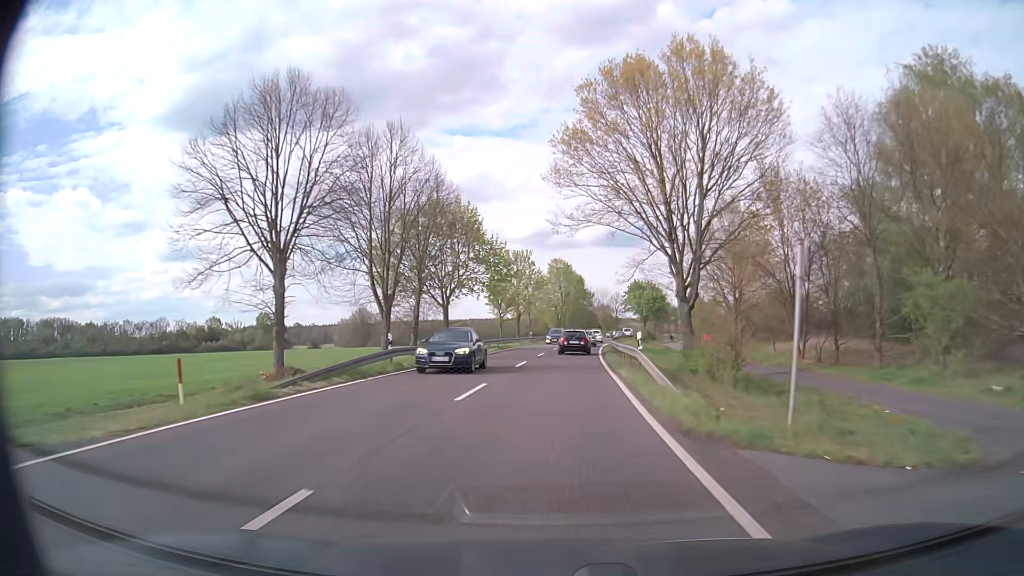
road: primary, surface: asphalt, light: Day
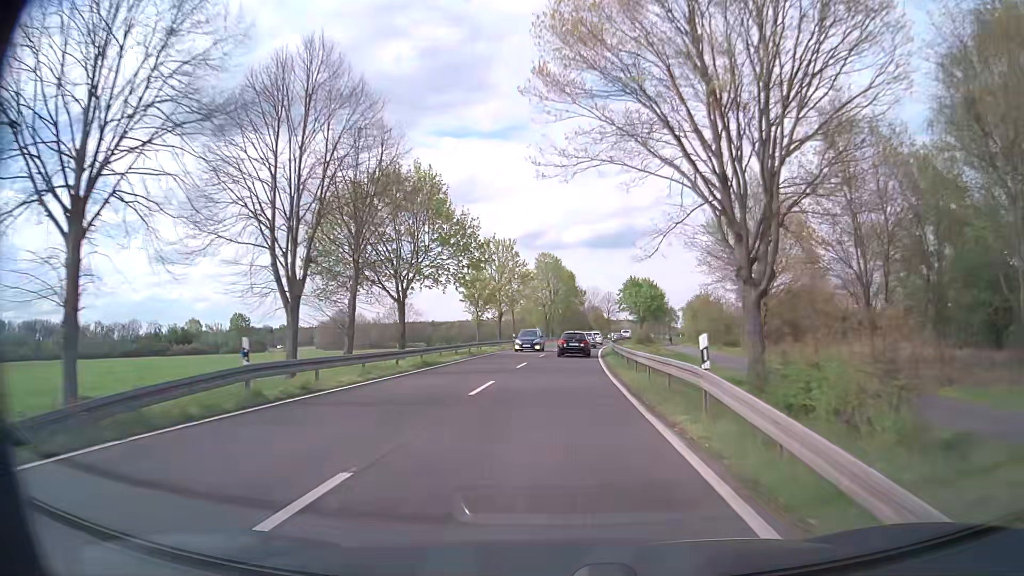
(+0.1, +10.9) m; +1°
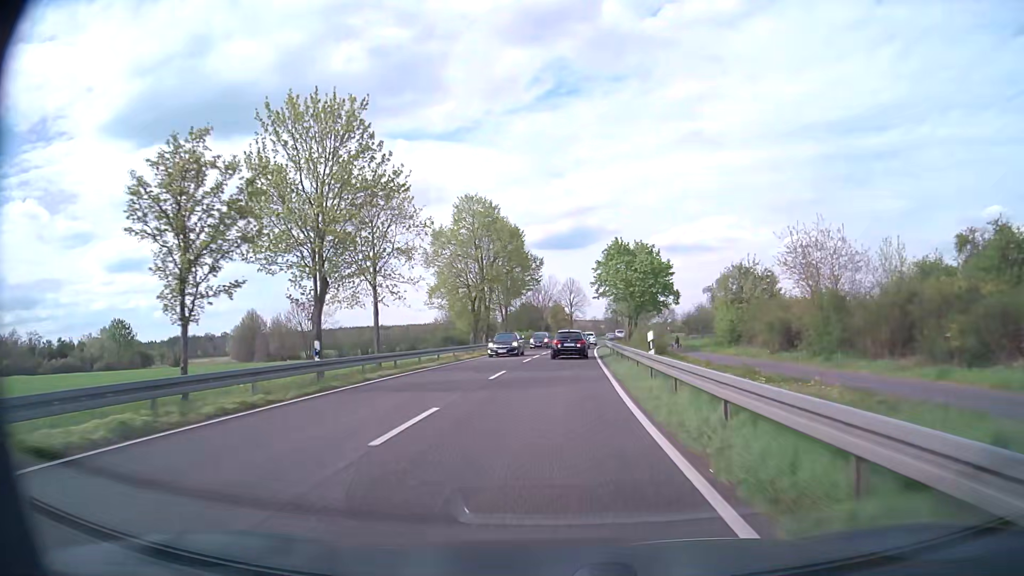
(+1.5, +42.5) m; +4°
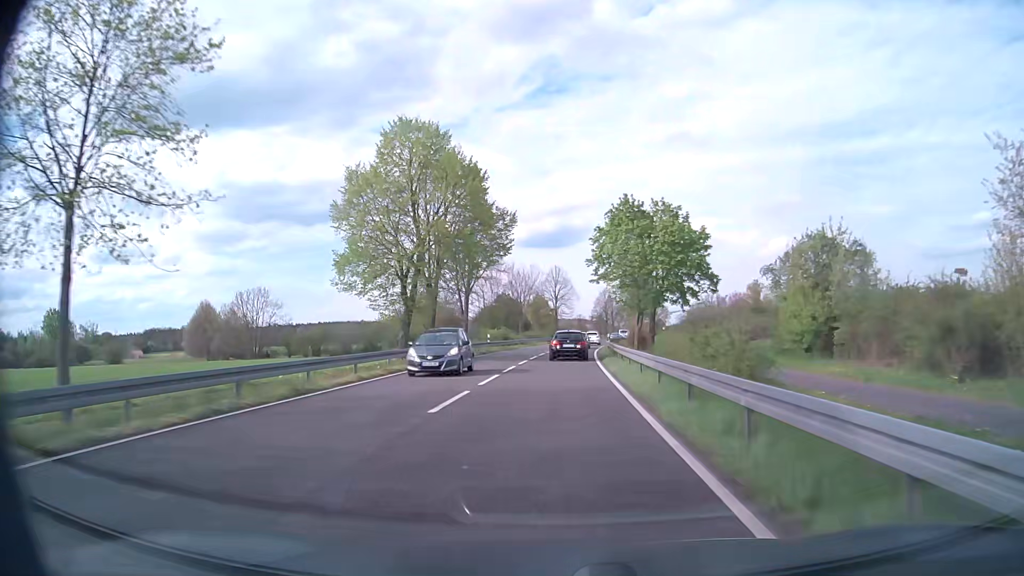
(+0.2, +20.6) m; +1°
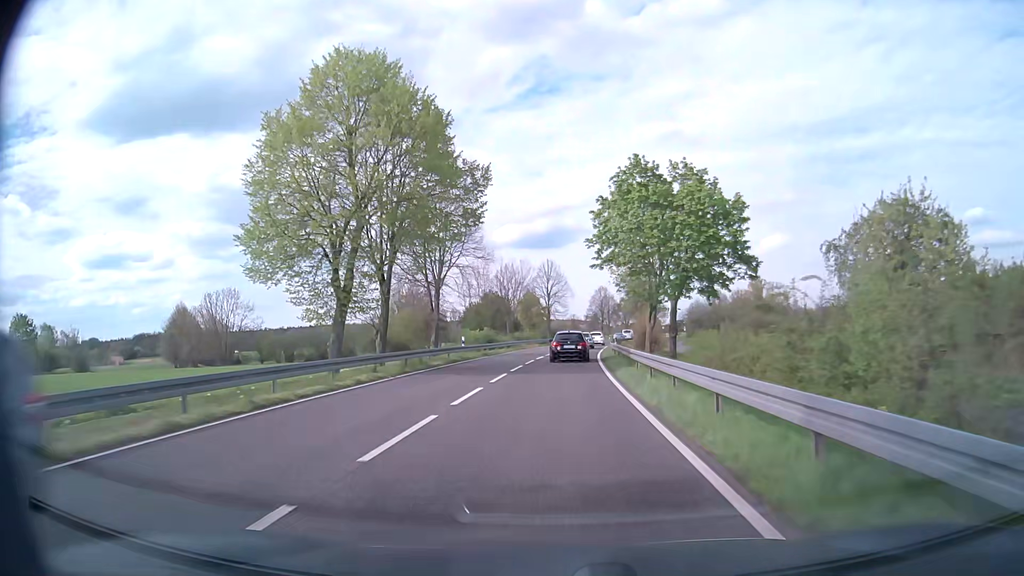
(+0.1, +10.2) m; +1°
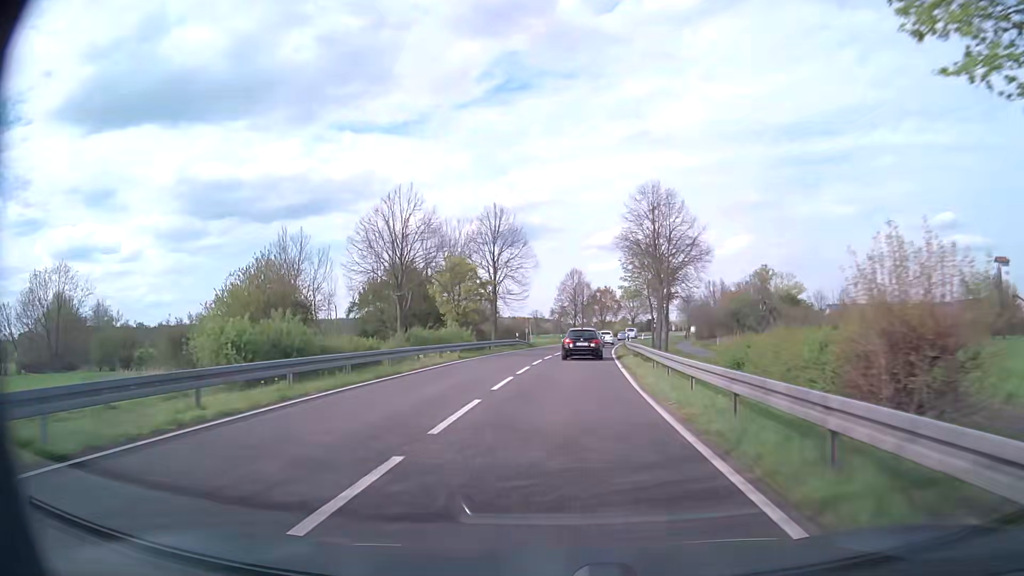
(+0.8, +40.1) m; +3°
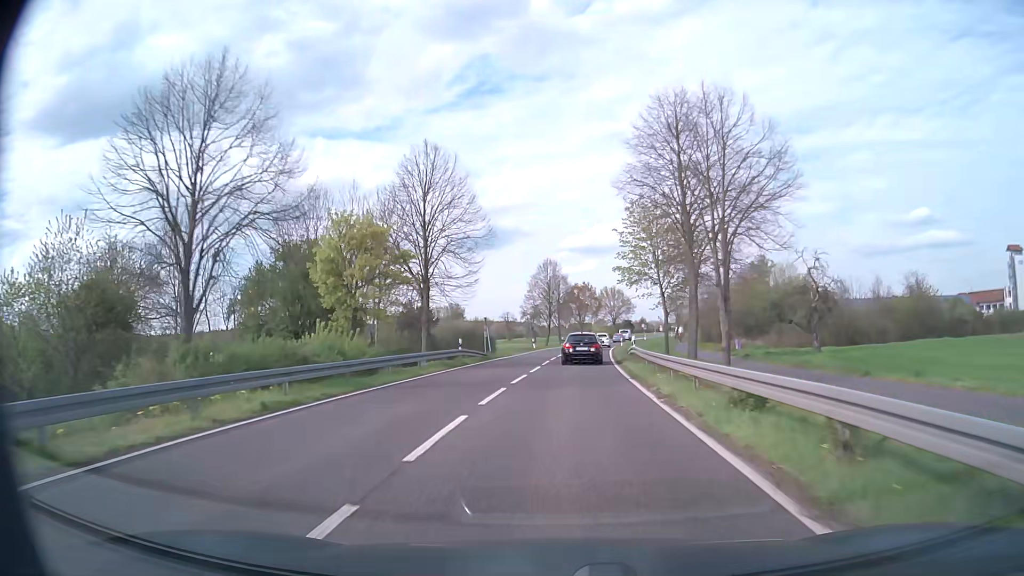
(+0.5, +19.9) m; +2°
